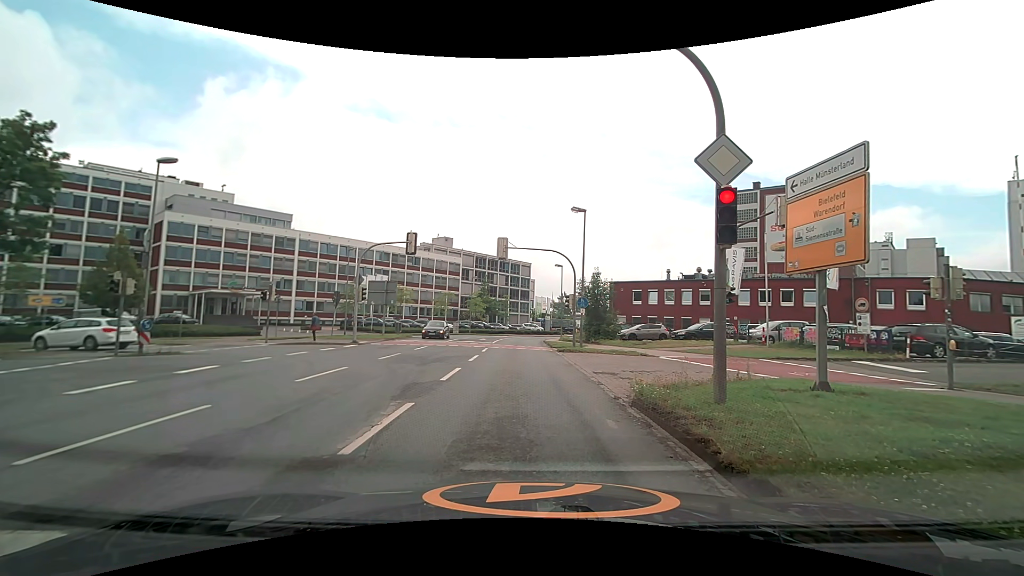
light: Day
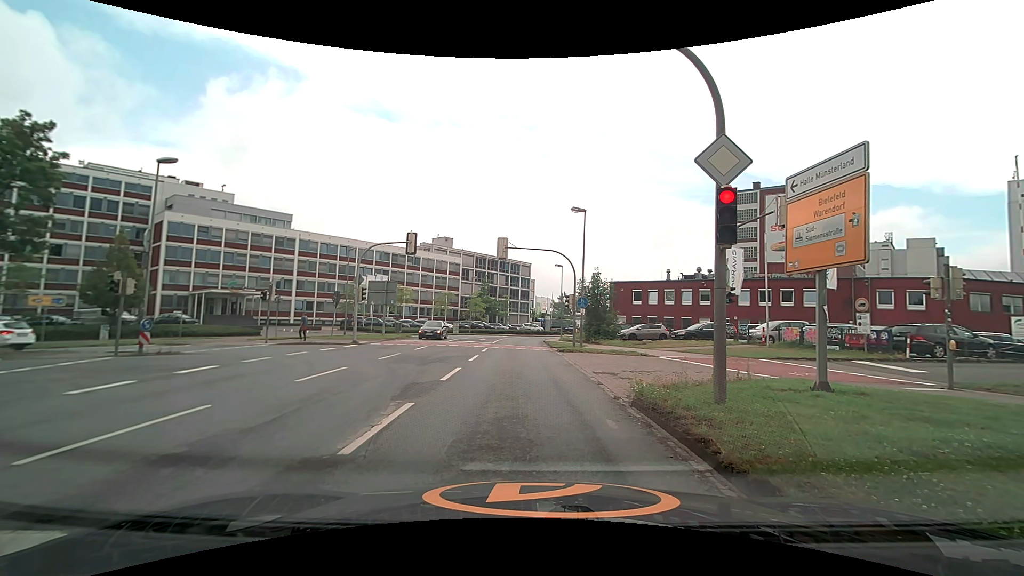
(0.0, 0.0) m; 0°
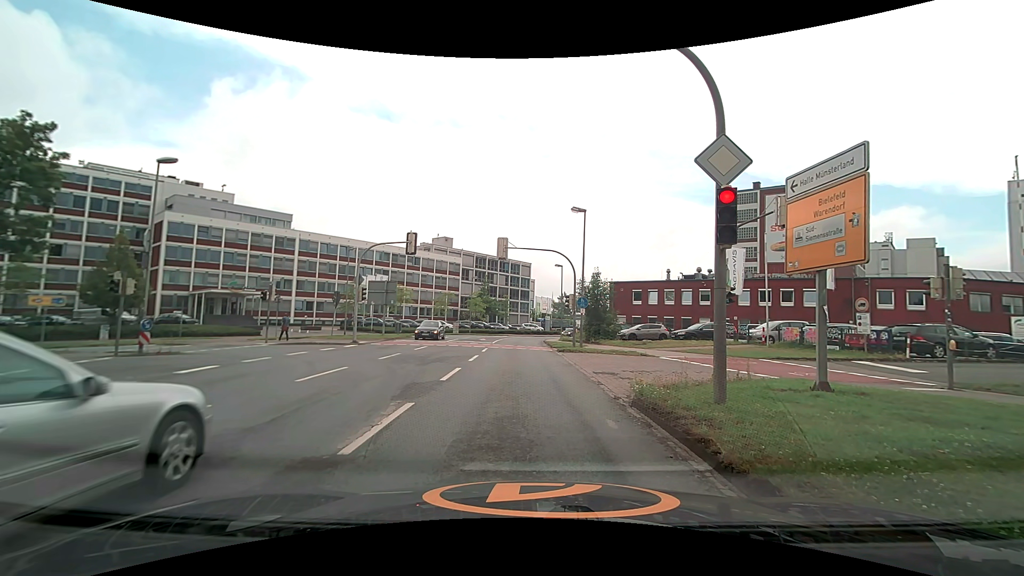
(0.0, 0.0) m; 0°
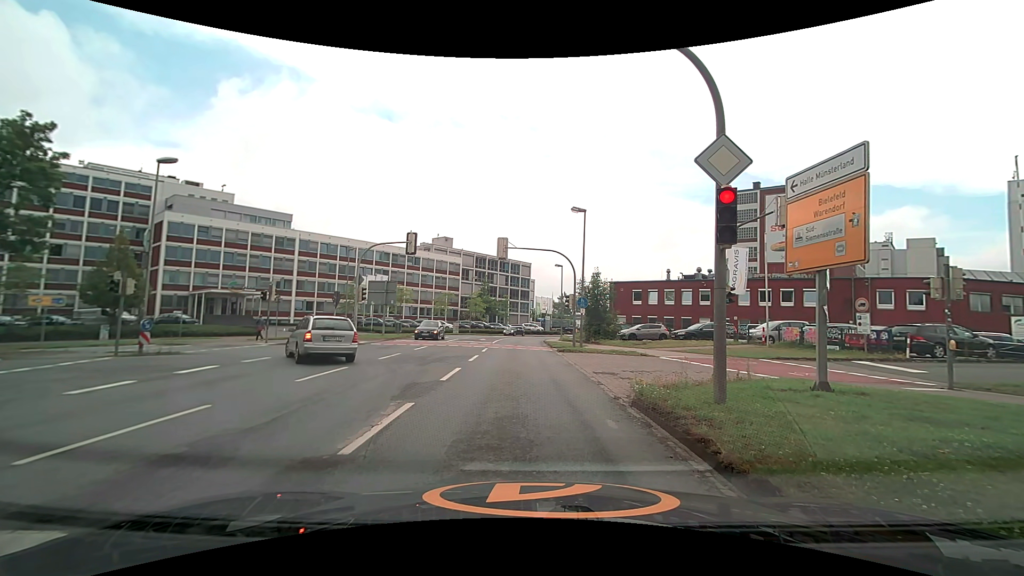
(0.0, 0.0) m; 0°
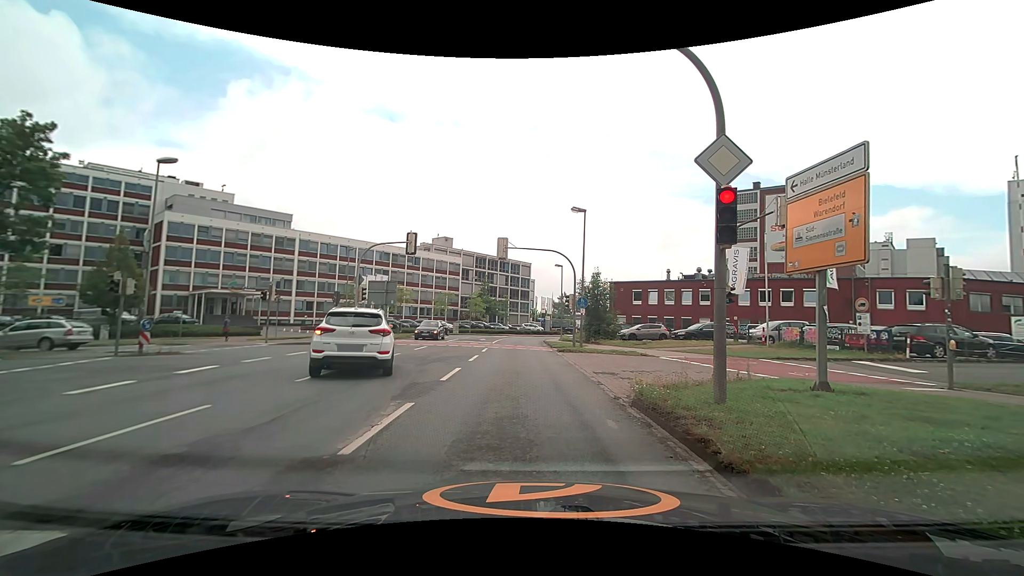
(0.0, 0.0) m; 0°
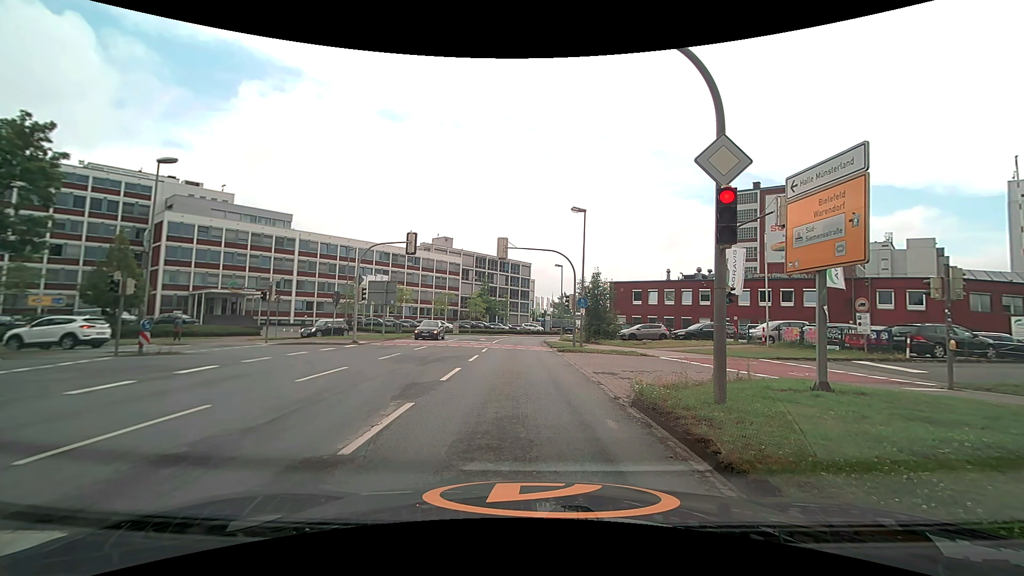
(0.0, 0.0) m; 0°
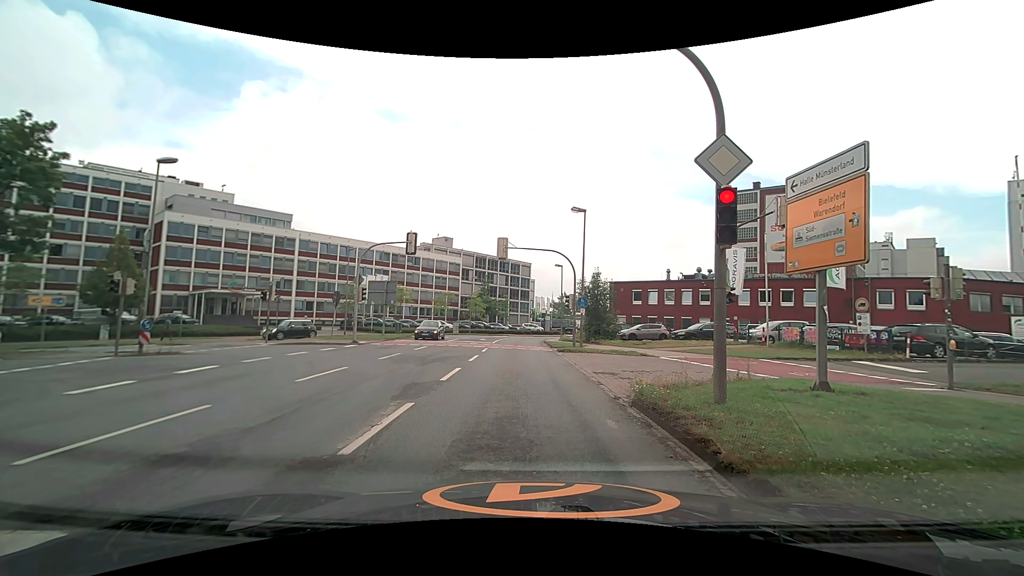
(0.0, 0.0) m; 0°
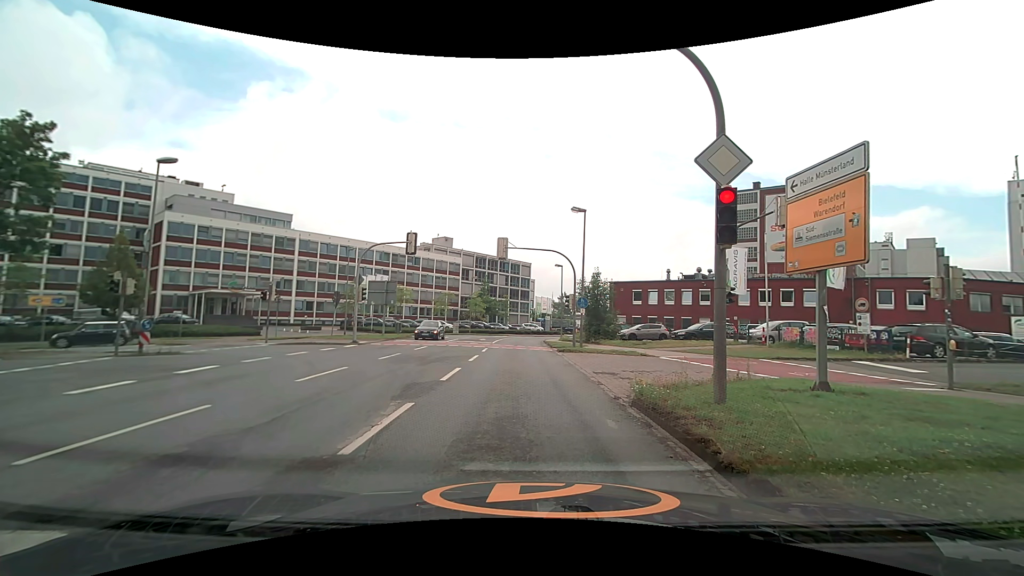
(0.0, 0.0) m; 0°
